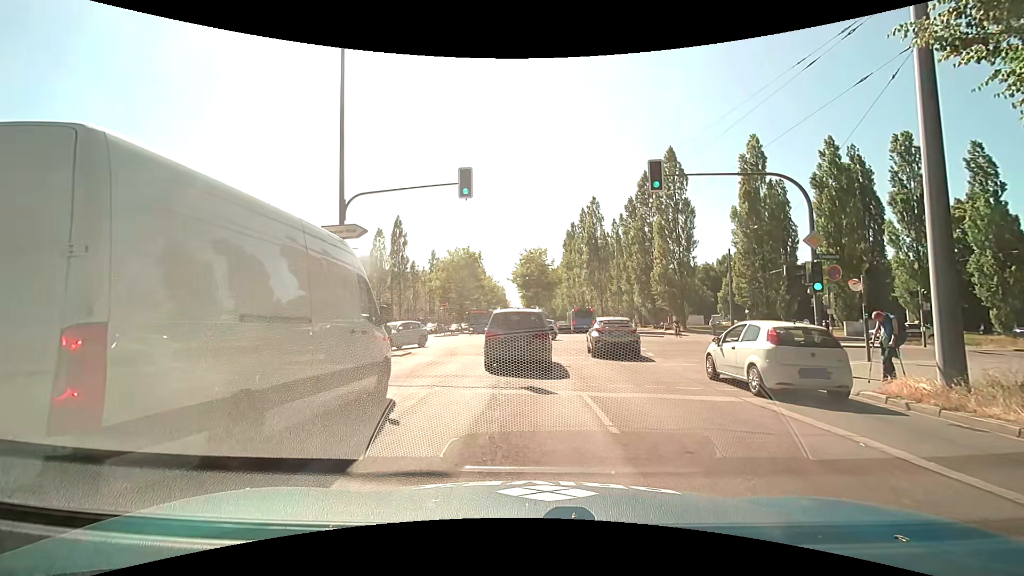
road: secondary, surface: asphalt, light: Day
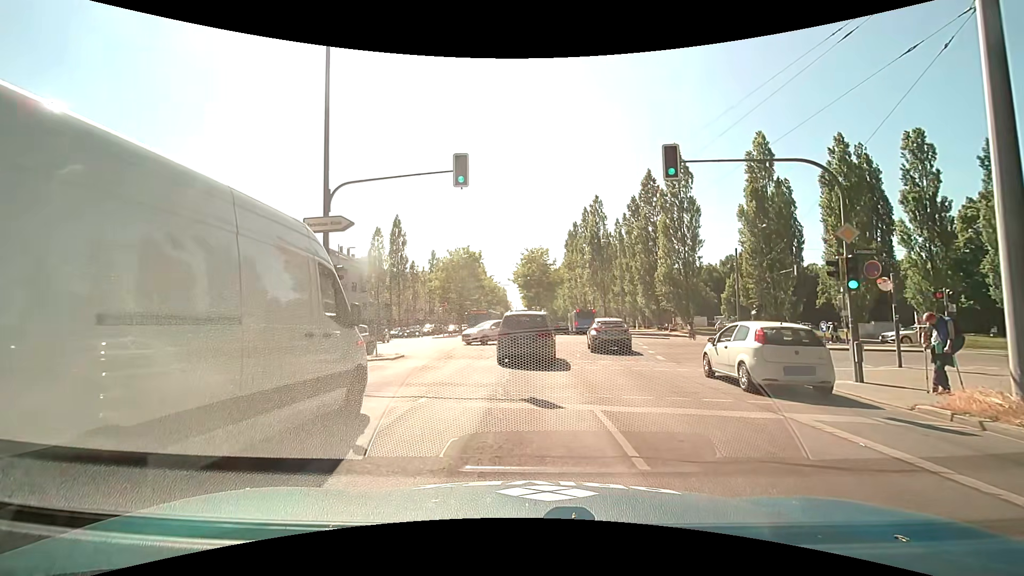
(0.0, +1.5) m; +2°
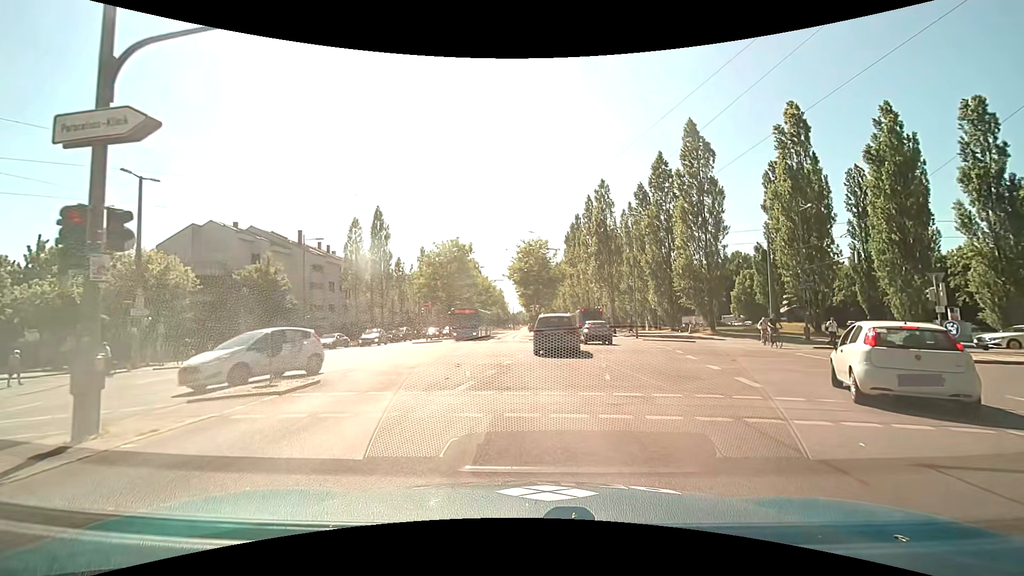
(0.0, +8.2) m; 0°
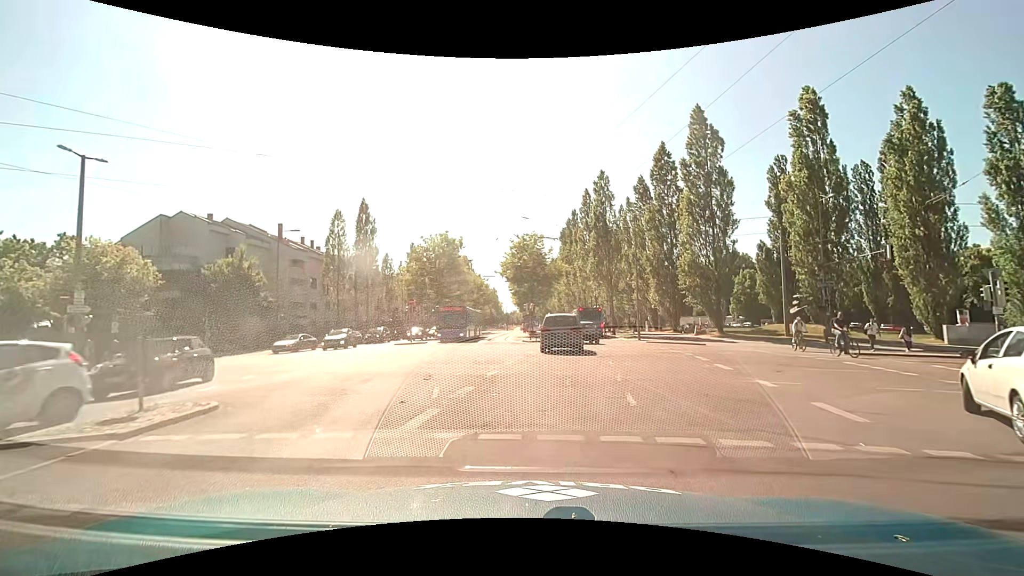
(0.0, +3.8) m; 0°
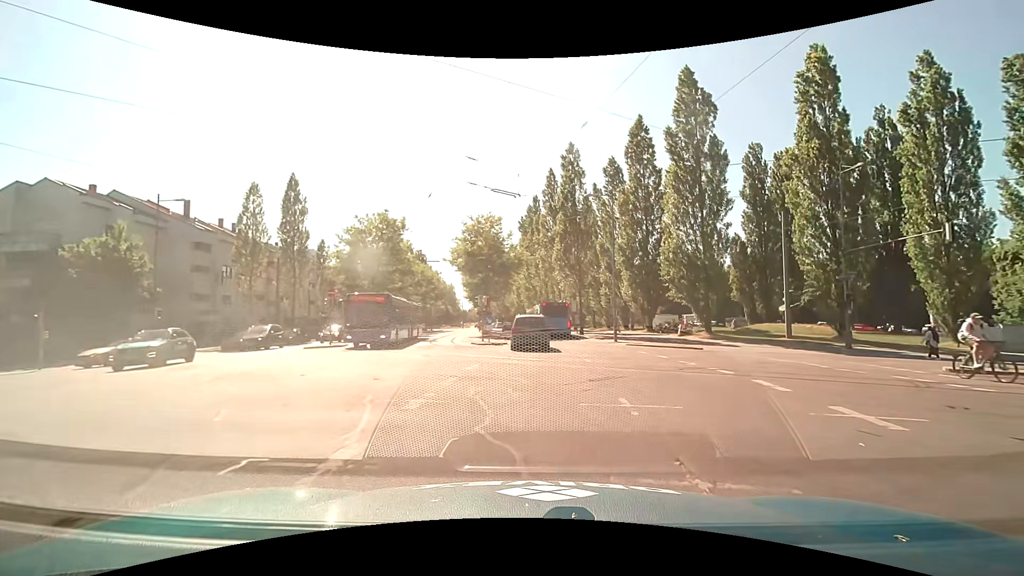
(+0.3, +8.5) m; +5°
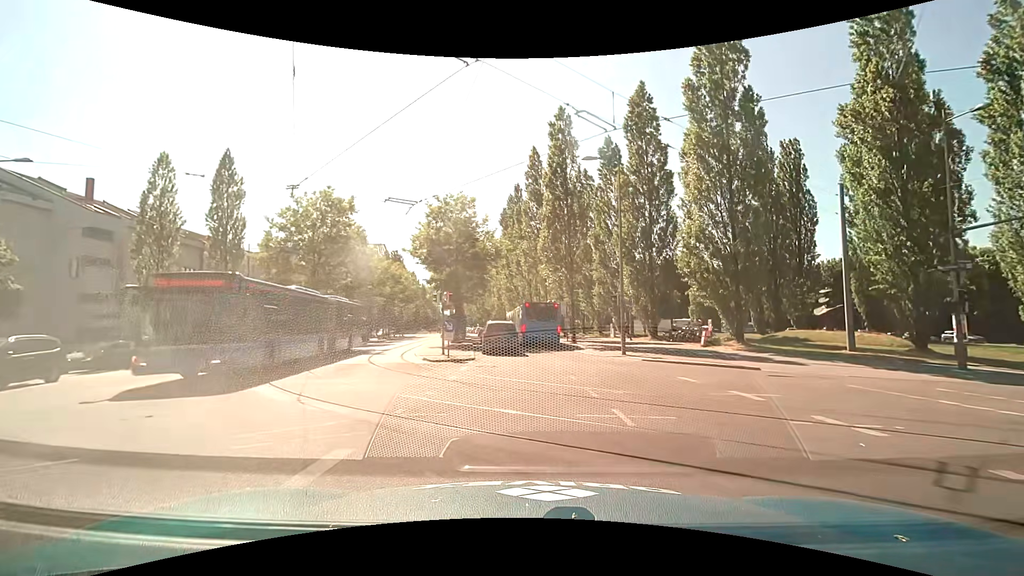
(+0.3, +9.2) m; +2°
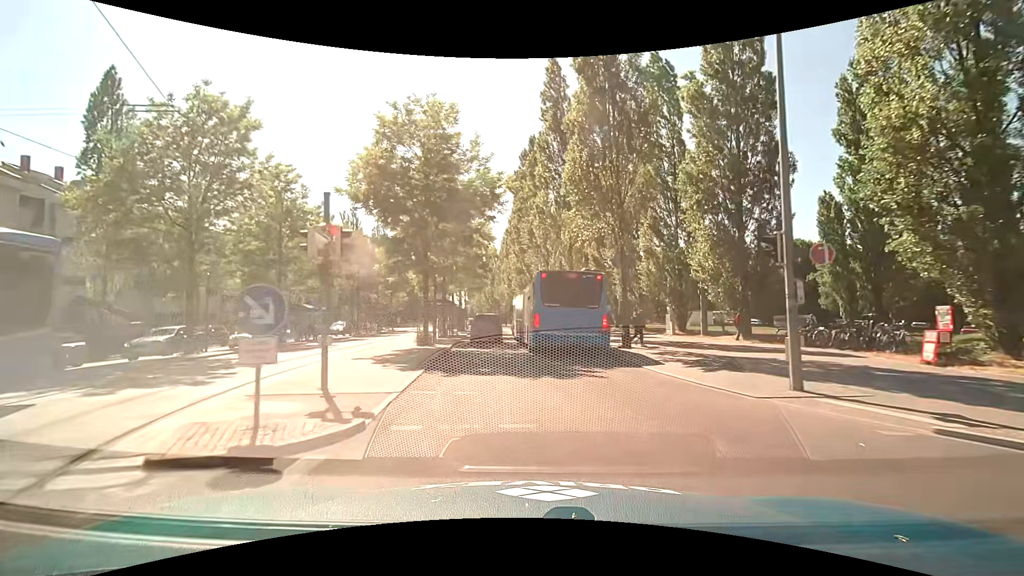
(+0.1, +15.5) m; -1°
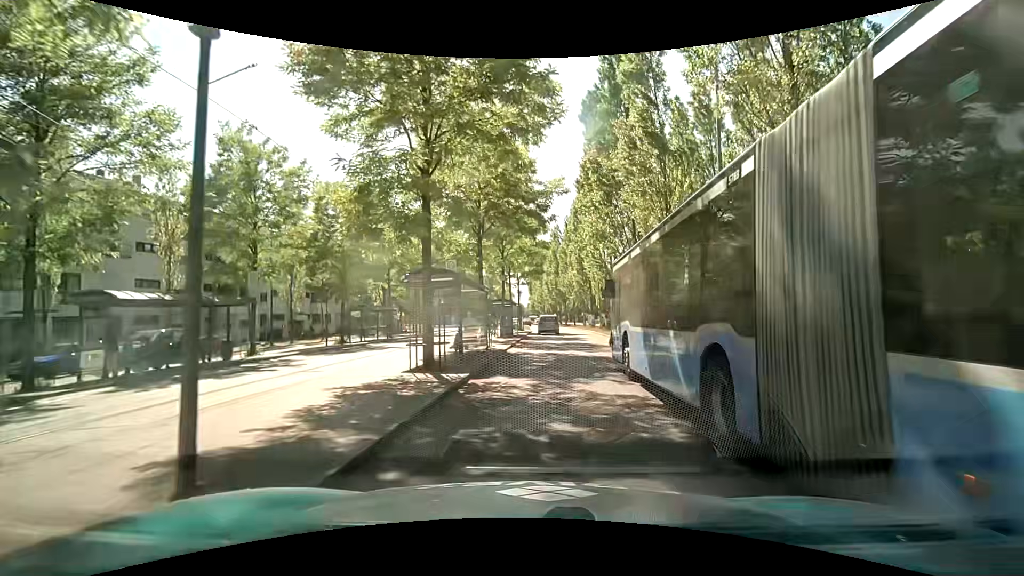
(-1.3, +20.8) m; -6°
